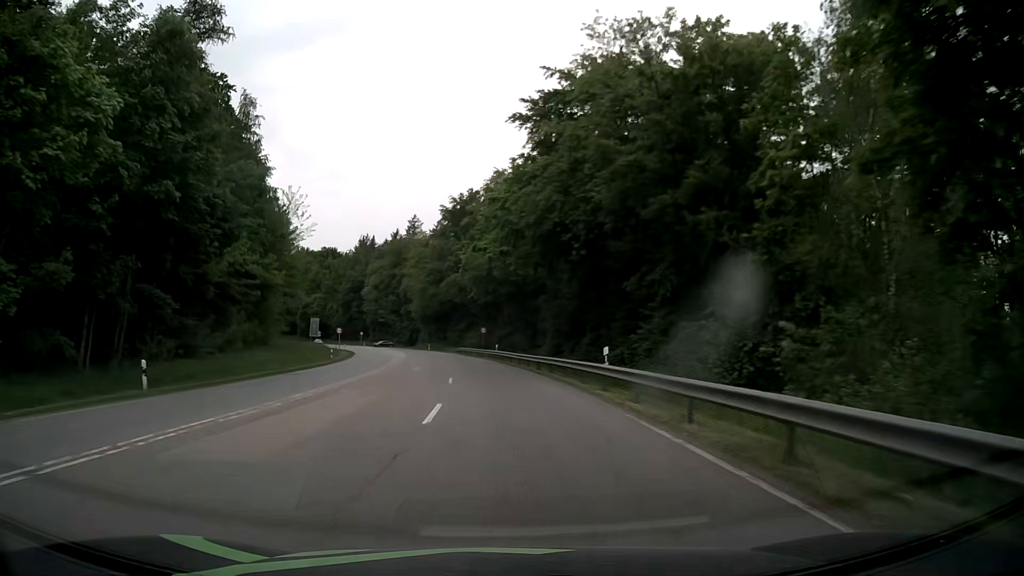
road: secondary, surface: asphalt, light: Day
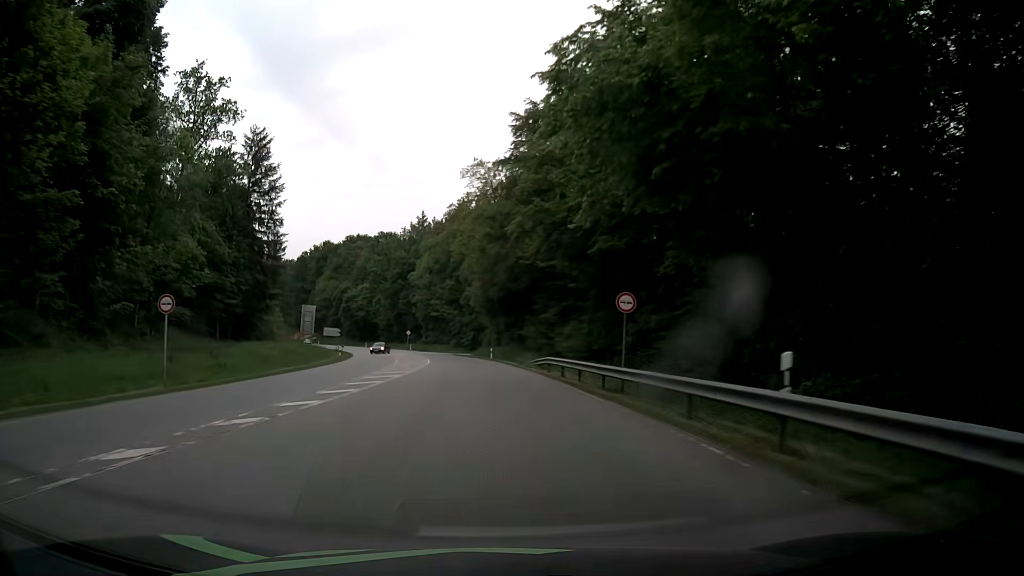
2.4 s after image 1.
(-3.2, +47.0) m; -7°
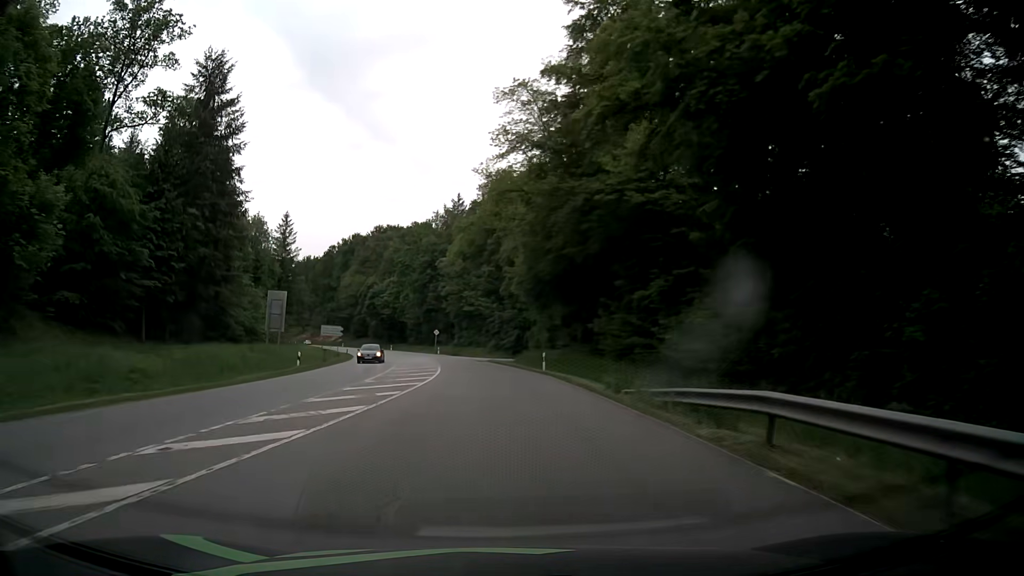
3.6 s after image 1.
(-0.7, +23.5) m; -4°
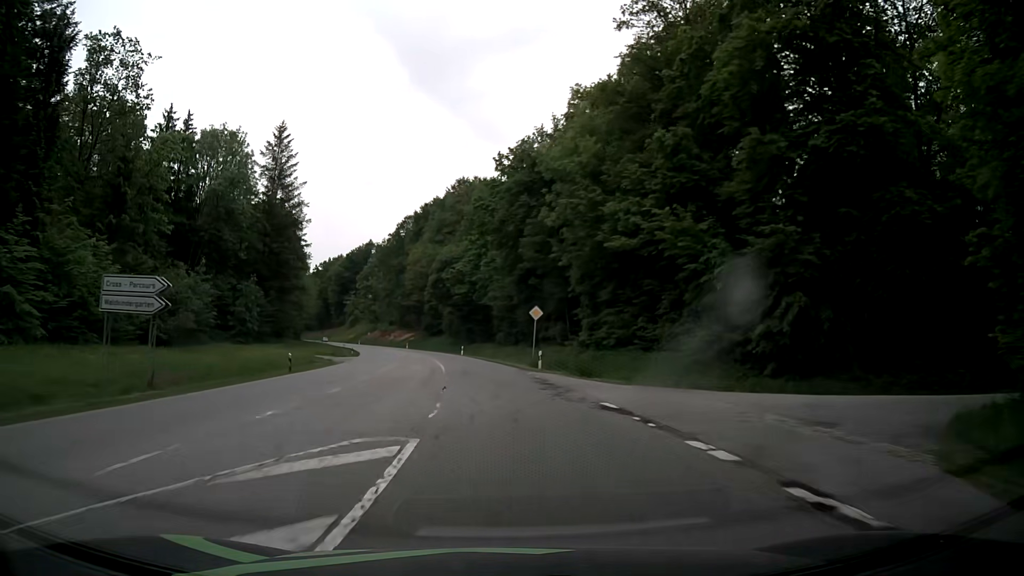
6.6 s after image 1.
(-4.7, +57.5) m; -9°
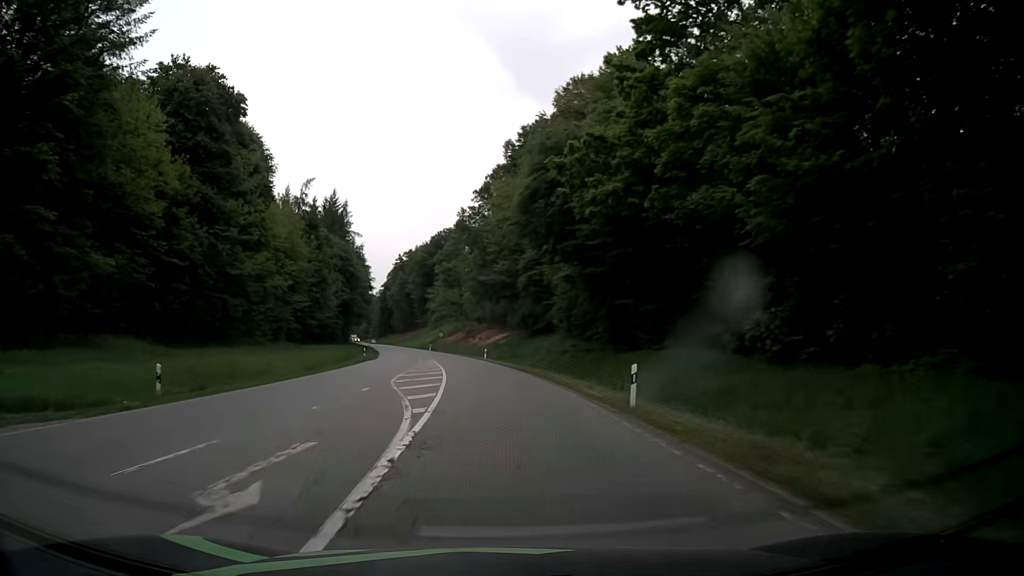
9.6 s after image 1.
(-4.9, +56.9) m; -9°
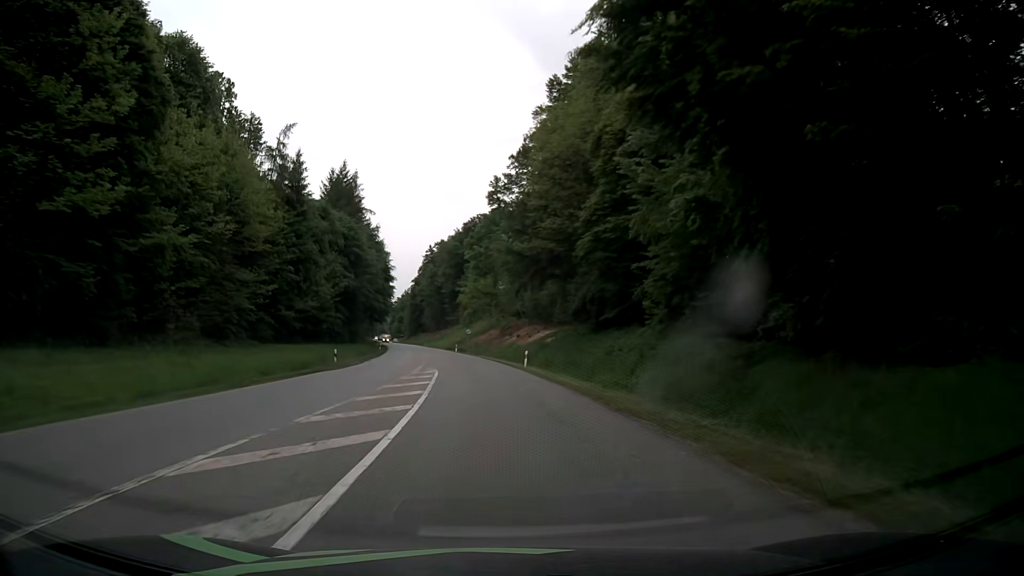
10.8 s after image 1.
(-0.8, +23.3) m; -4°
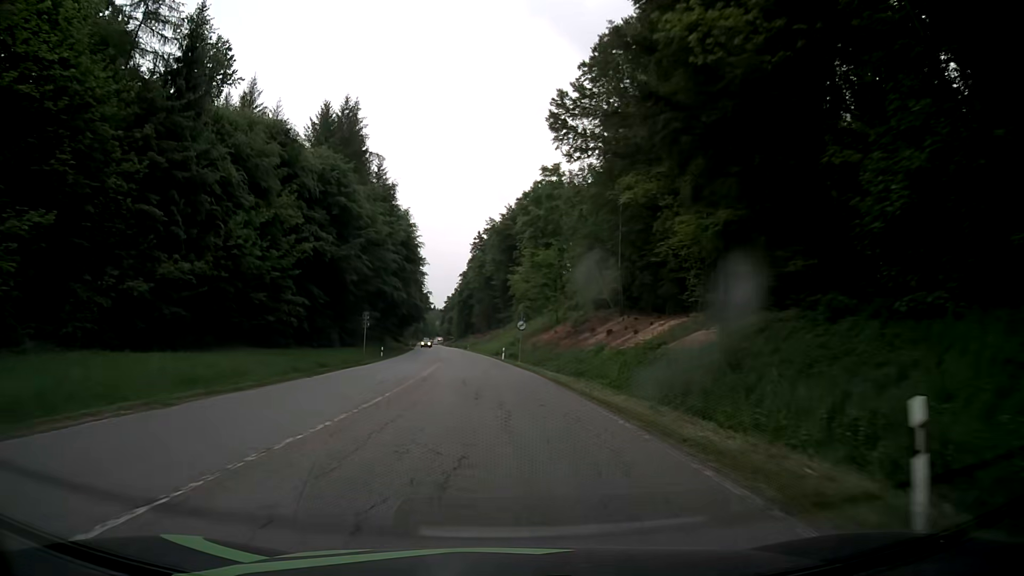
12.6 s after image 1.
(-1.3, +35.5) m; -4°
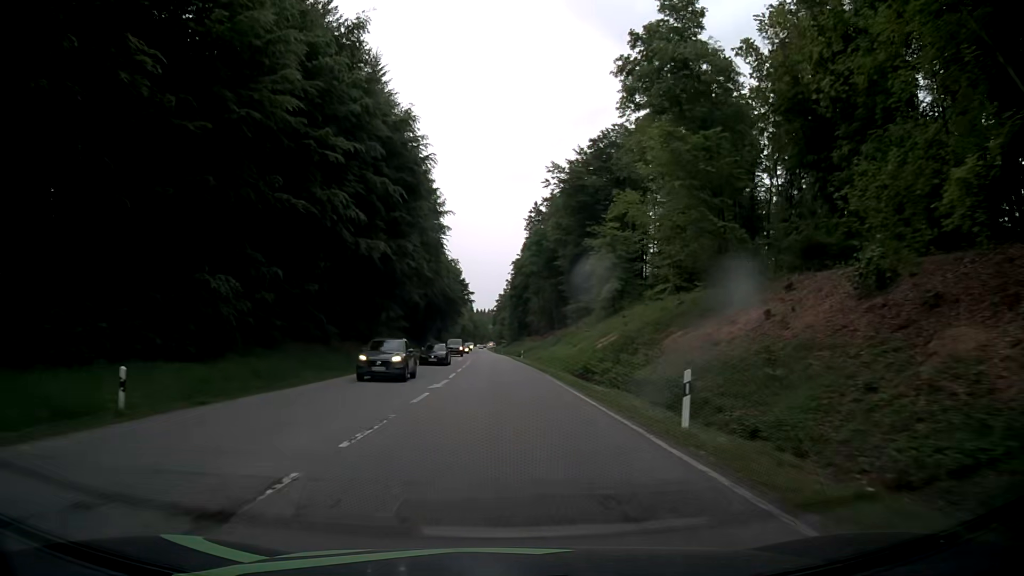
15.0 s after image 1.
(-2.6, +47.8) m; -5°
(0, +10) (0, +20) (0, +30) (-1, +40) (-1, +50) (-1, +60) (-2, +70) (-2, +80) (-2, +90) (-3, +100) m
